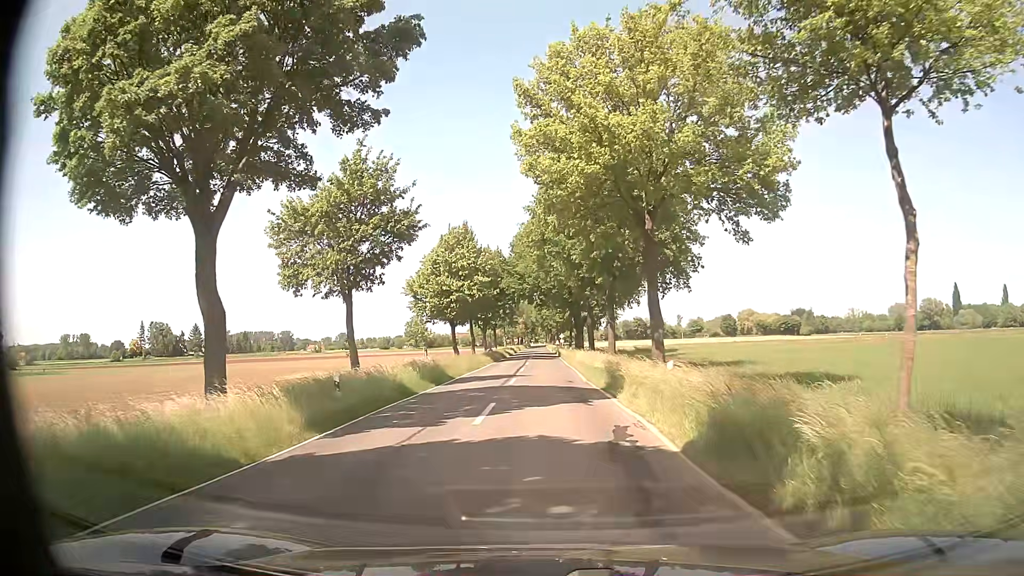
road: tertiary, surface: asphalt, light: Day
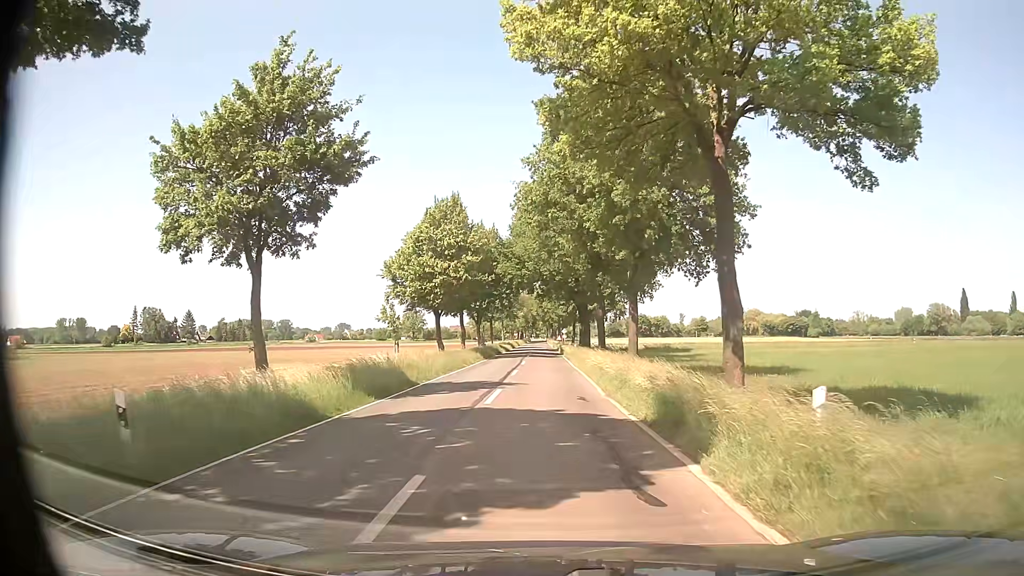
(0.0, +8.9) m; 0°
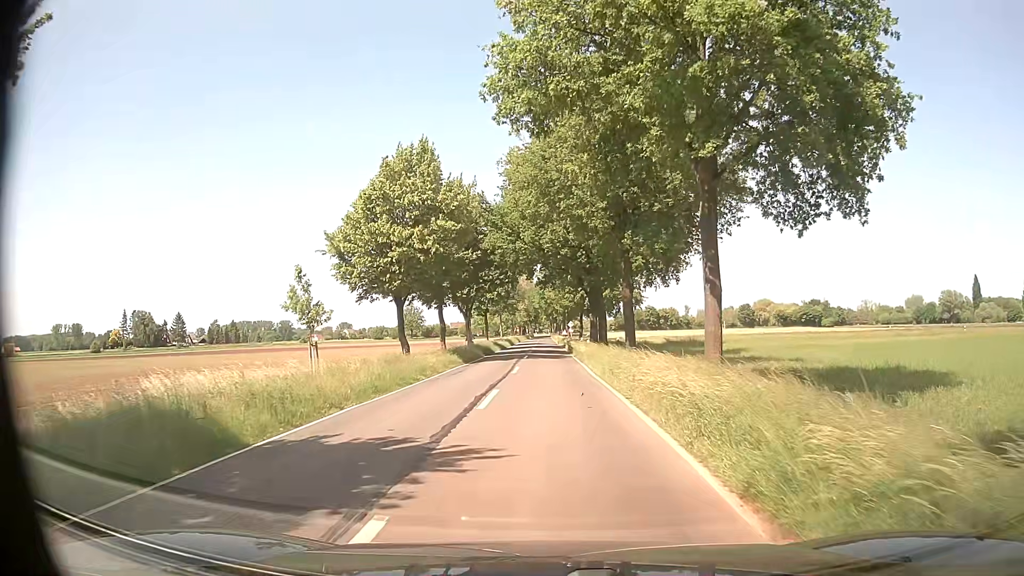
(+0.2, +13.5) m; 0°
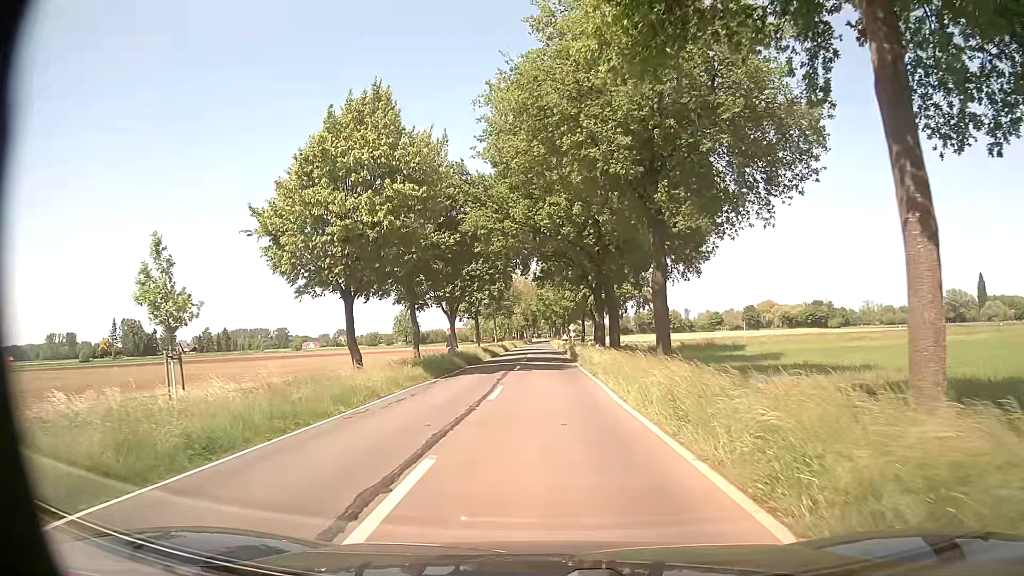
(0.0, +9.1) m; -1°
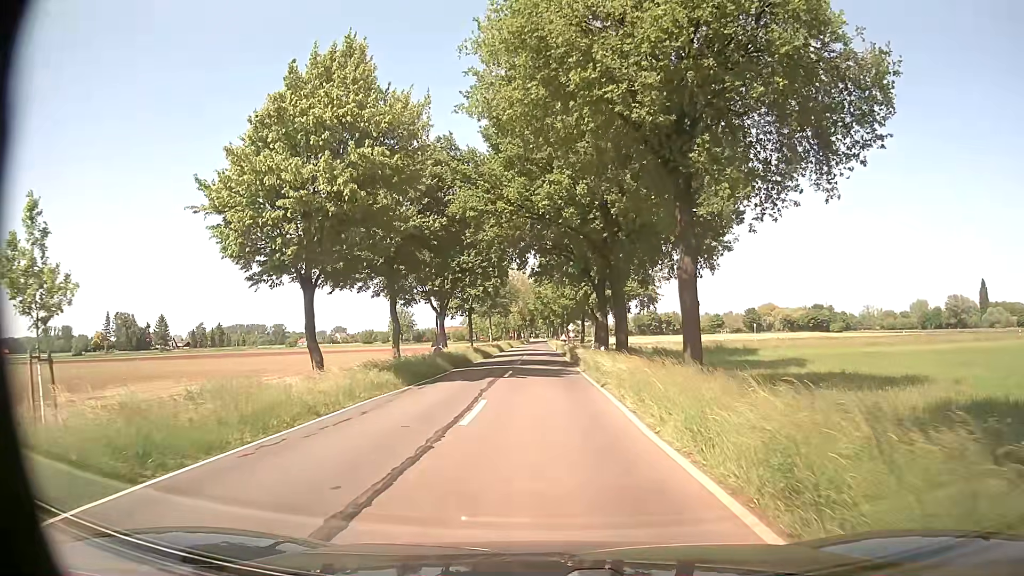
(0.0, +4.5) m; +1°
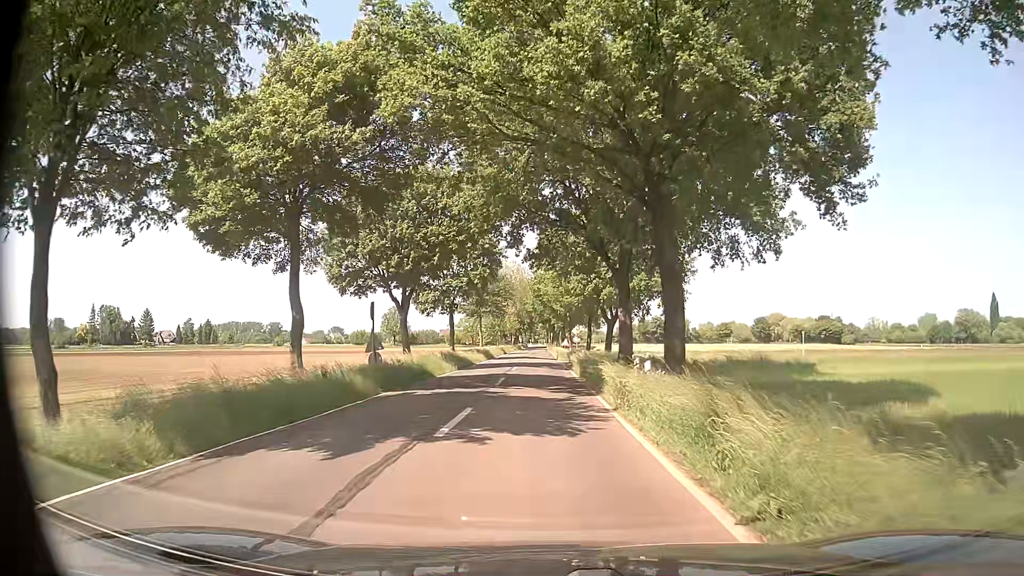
(0.0, +13.5) m; -1°
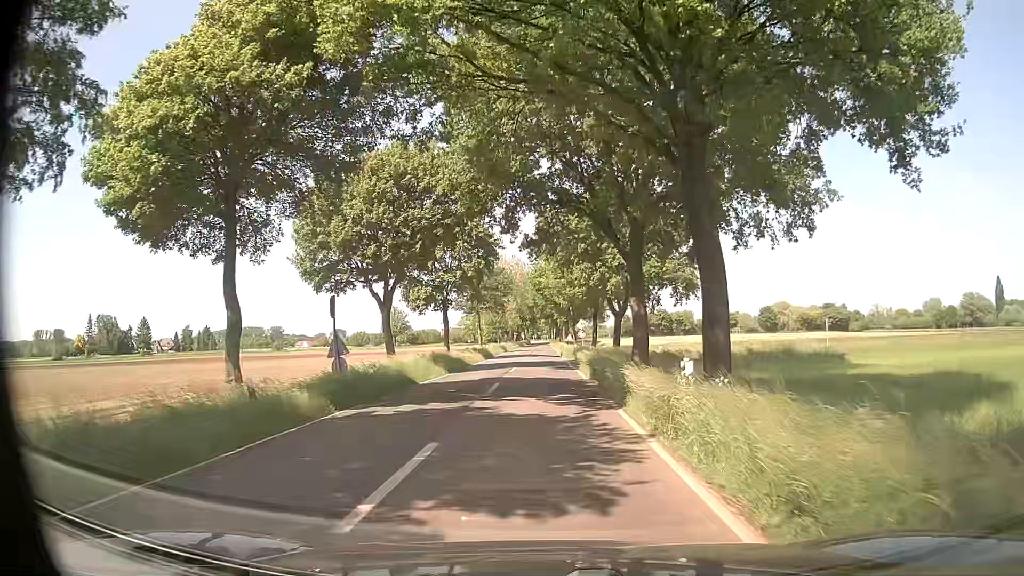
(+0.1, +4.5) m; +1°
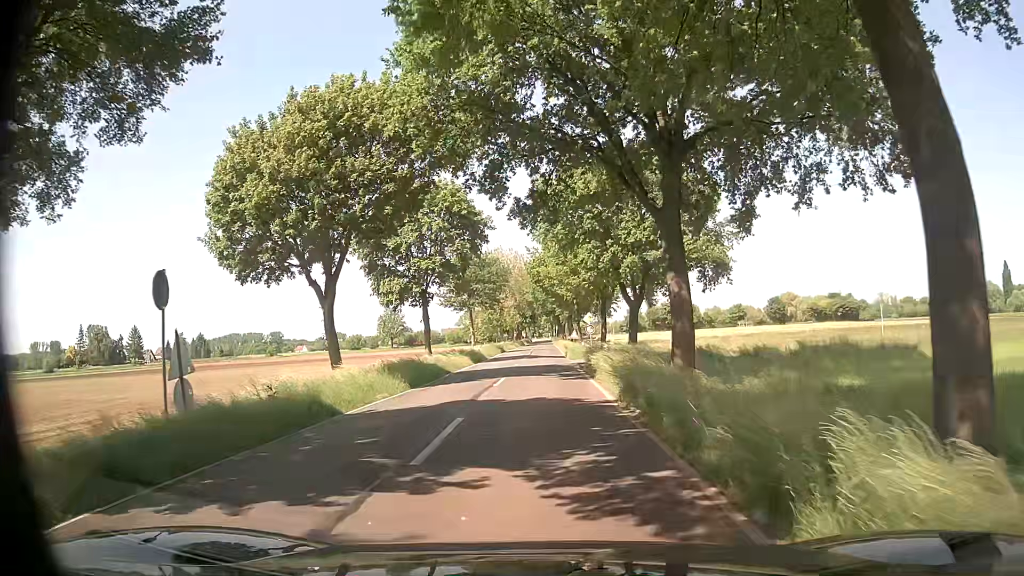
(-0.1, +8.9) m; -2°
